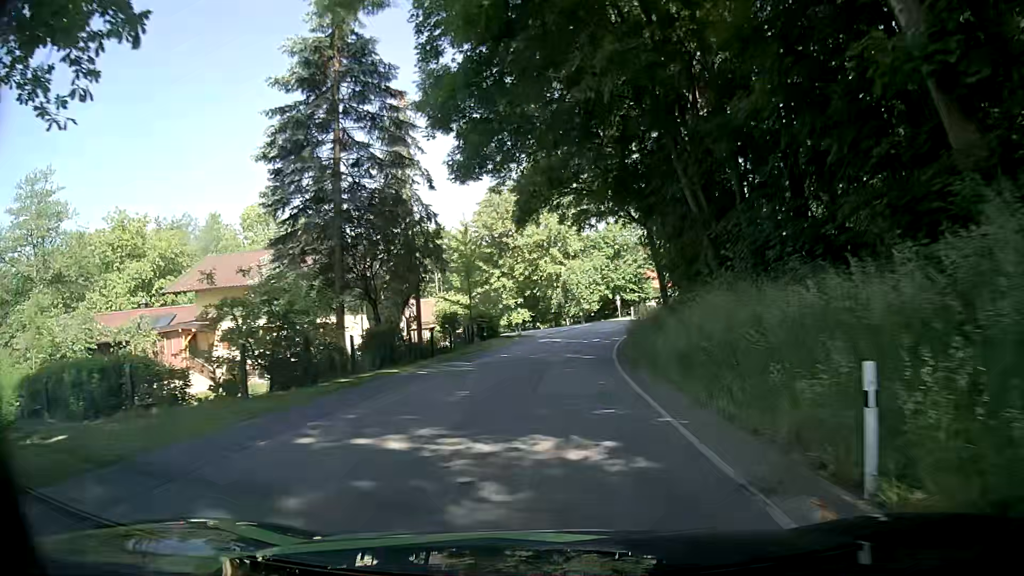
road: tertiary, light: Day
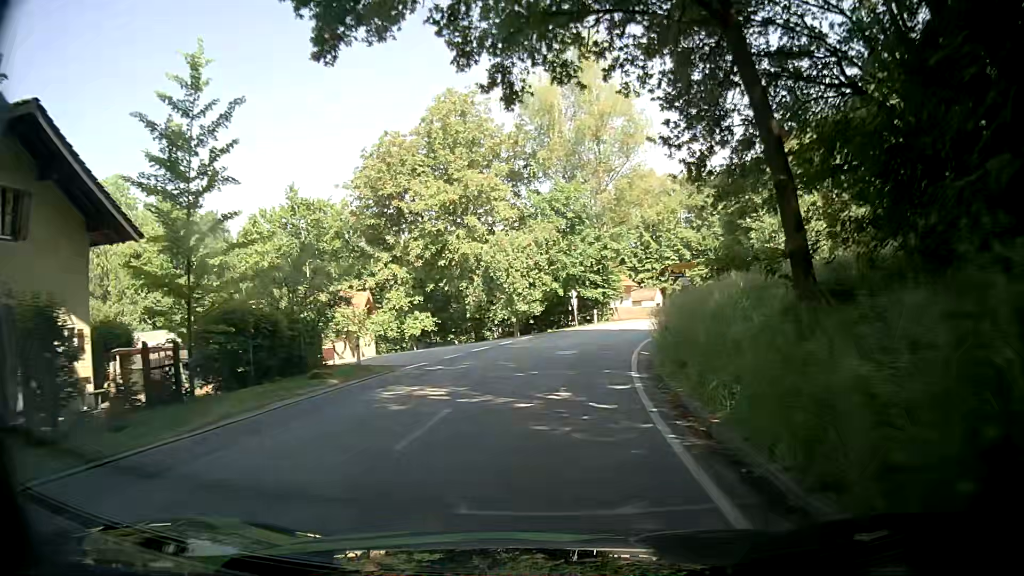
(+0.7, +25.9) m; +5°
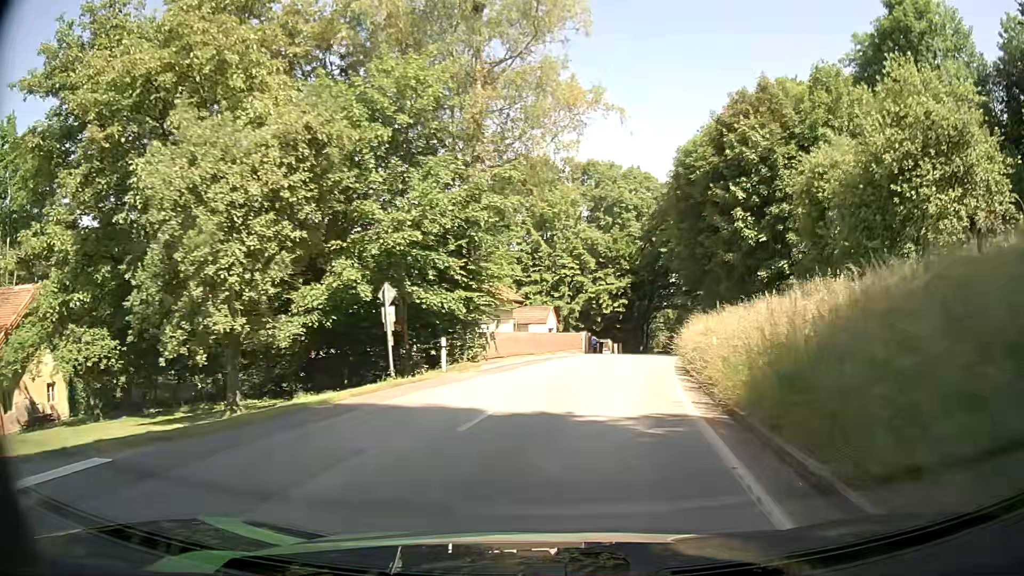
(+2.0, +25.6) m; +12°
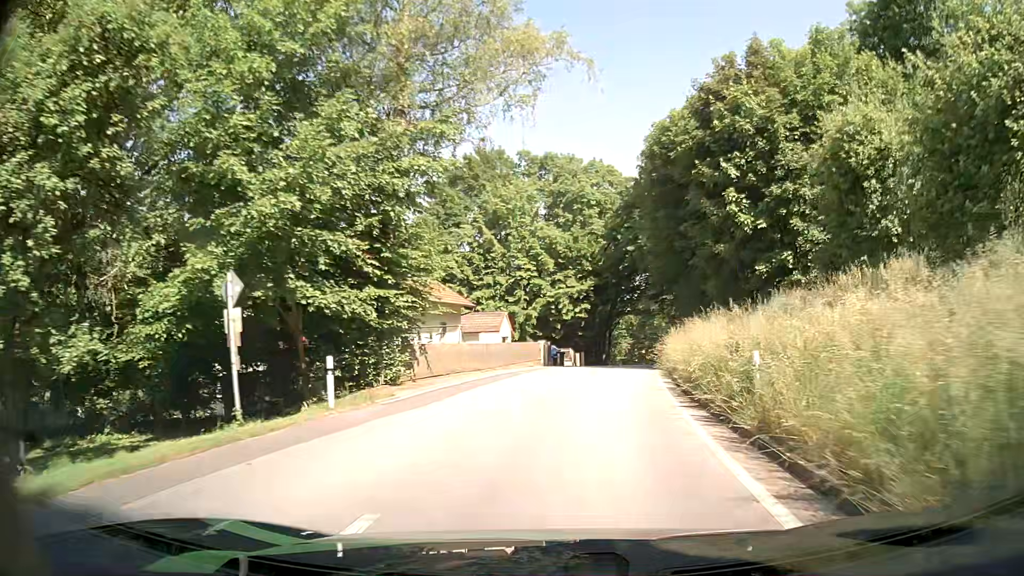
(+0.1, +6.3) m; +2°
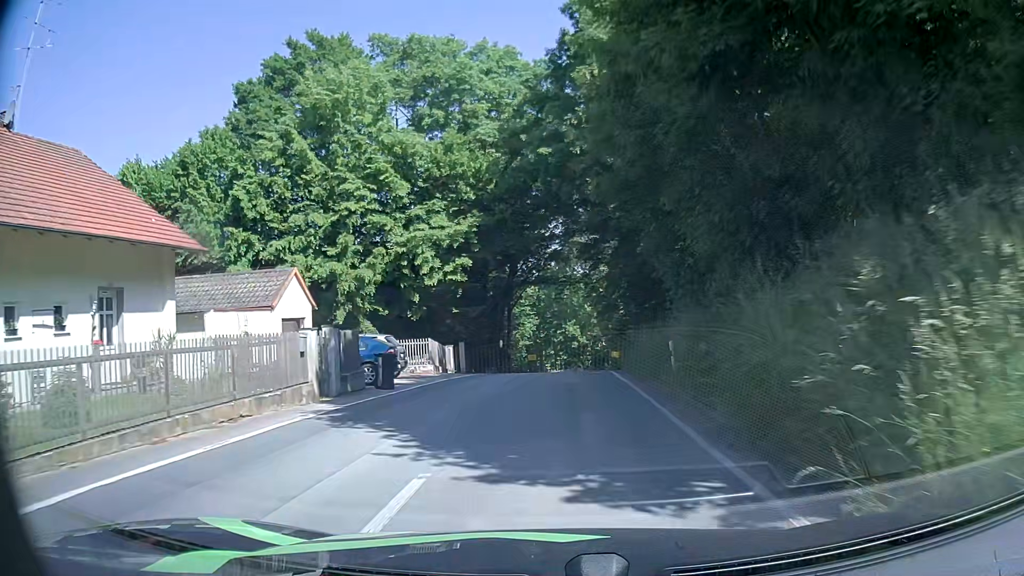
(+2.4, +25.5) m; +9°
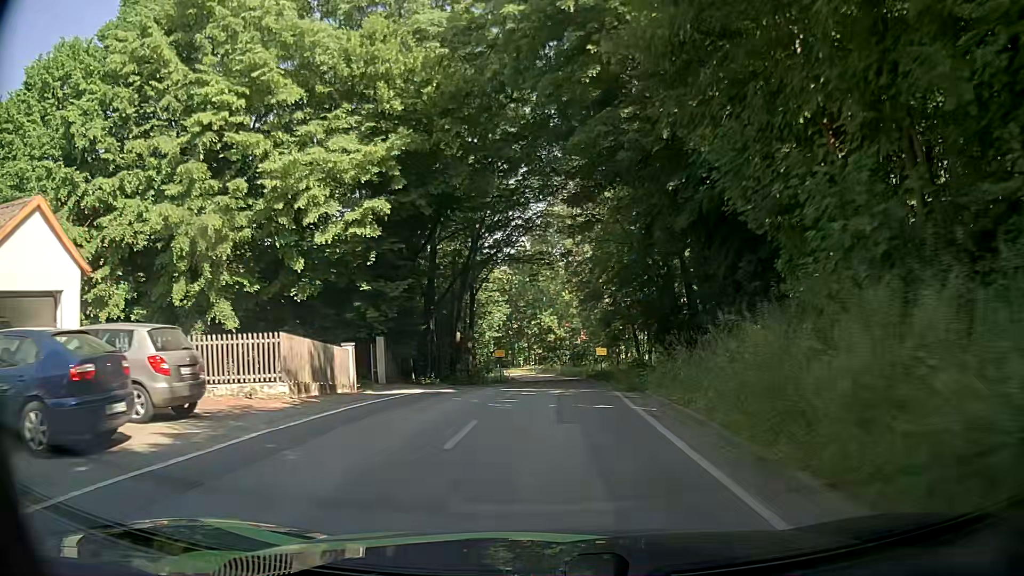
(+0.1, +13.1) m; +1°
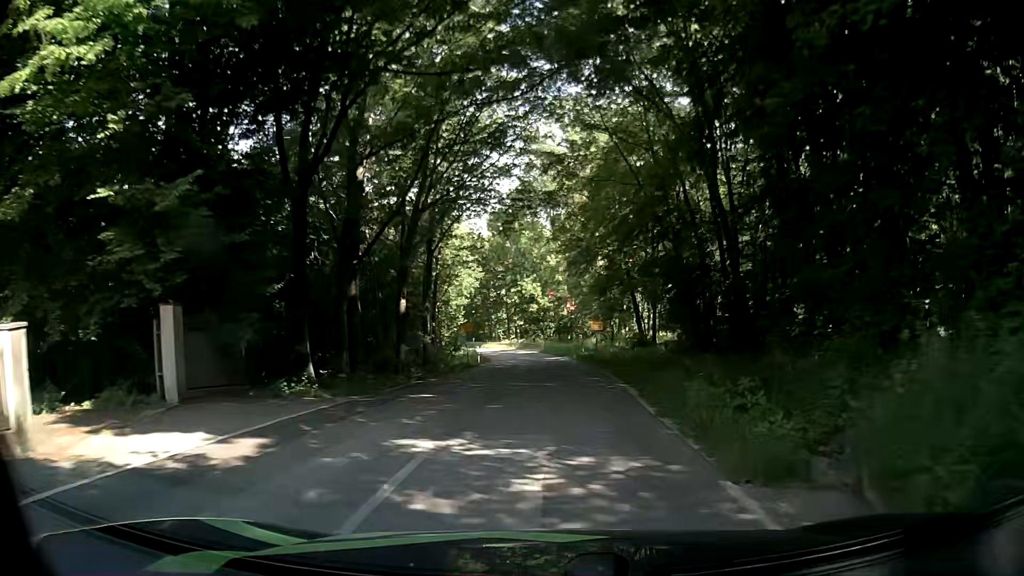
(+0.2, +13.0) m; +1°
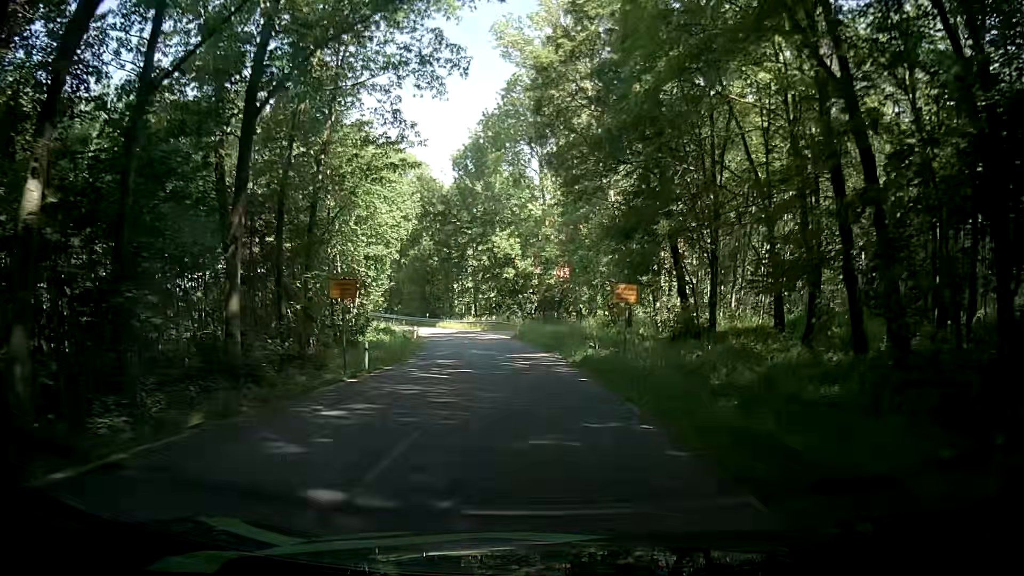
(+0.5, +25.3) m; -1°
